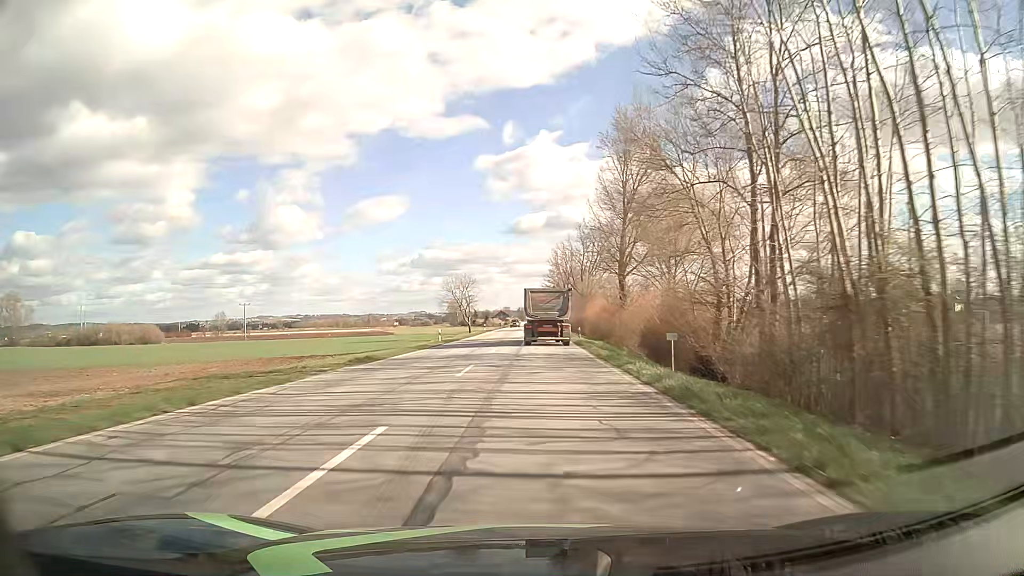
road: primary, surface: asphalt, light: Day
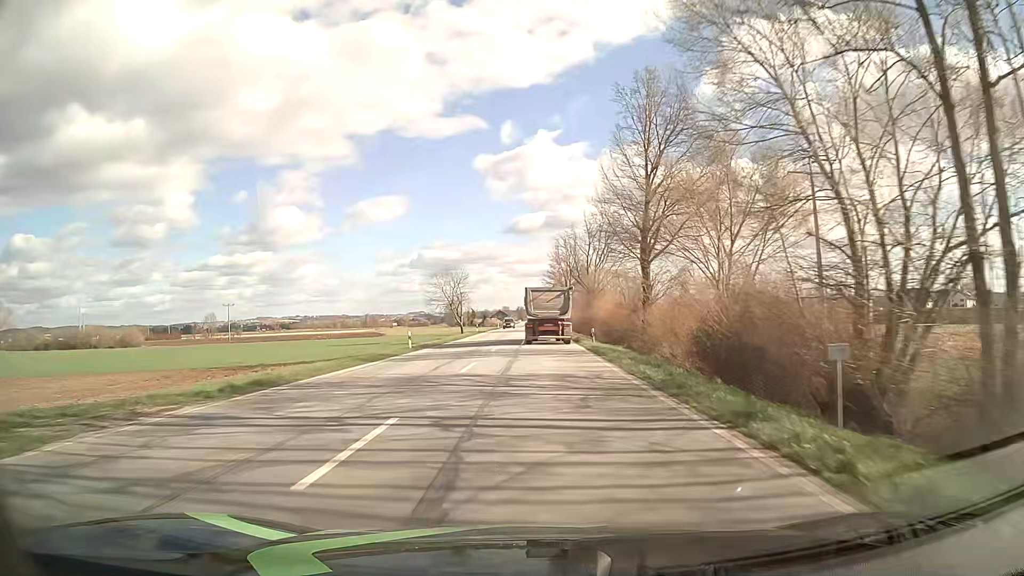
(0.0, +11.5) m; 0°
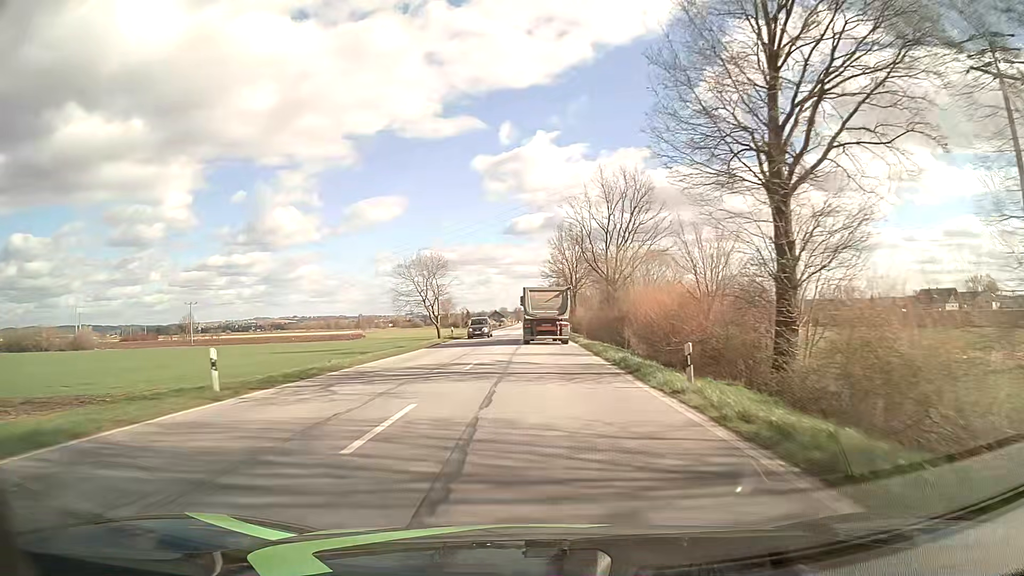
(0.0, +23.2) m; 0°
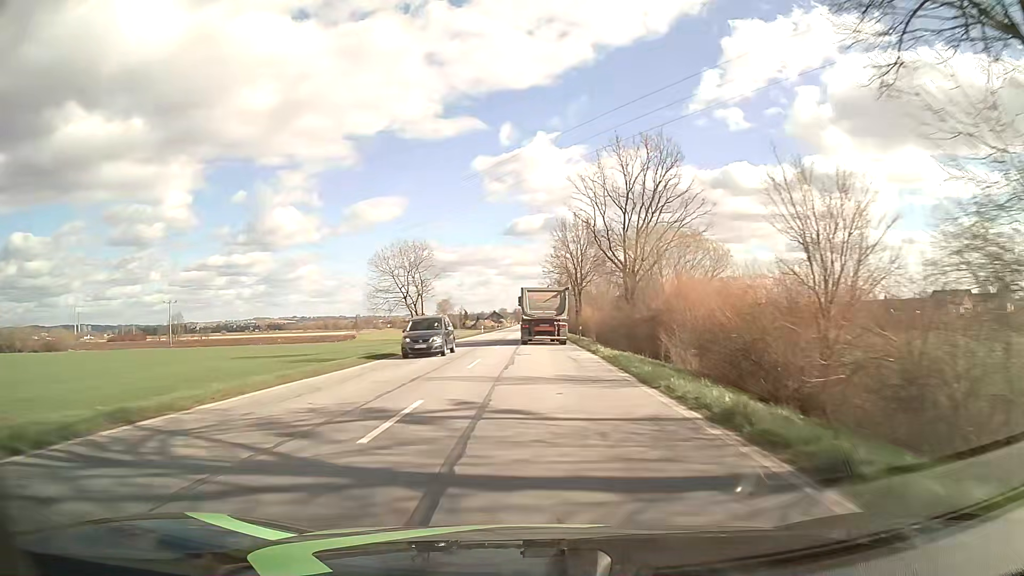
(0.0, +11.7) m; 0°
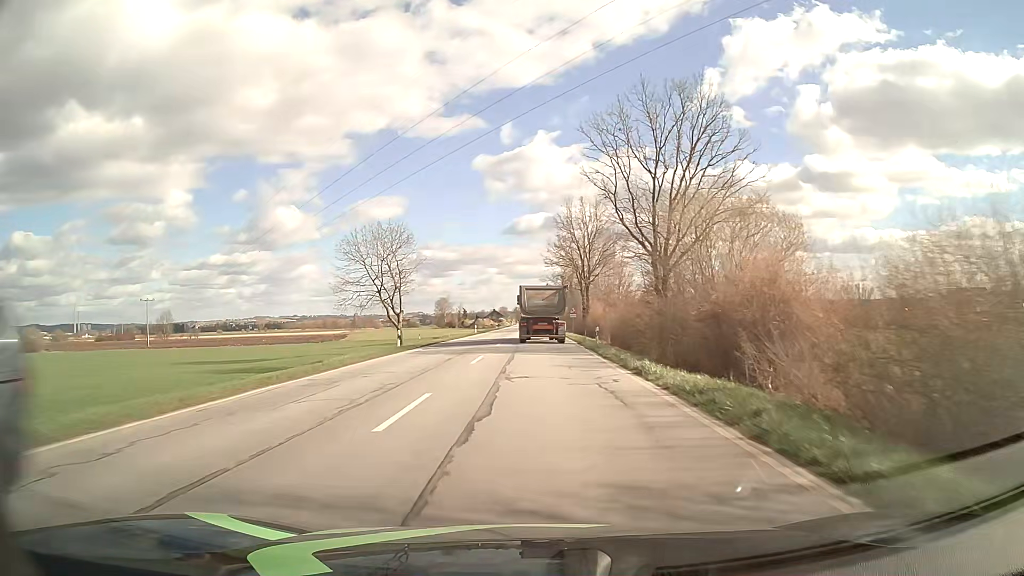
(0.0, +11.7) m; 0°
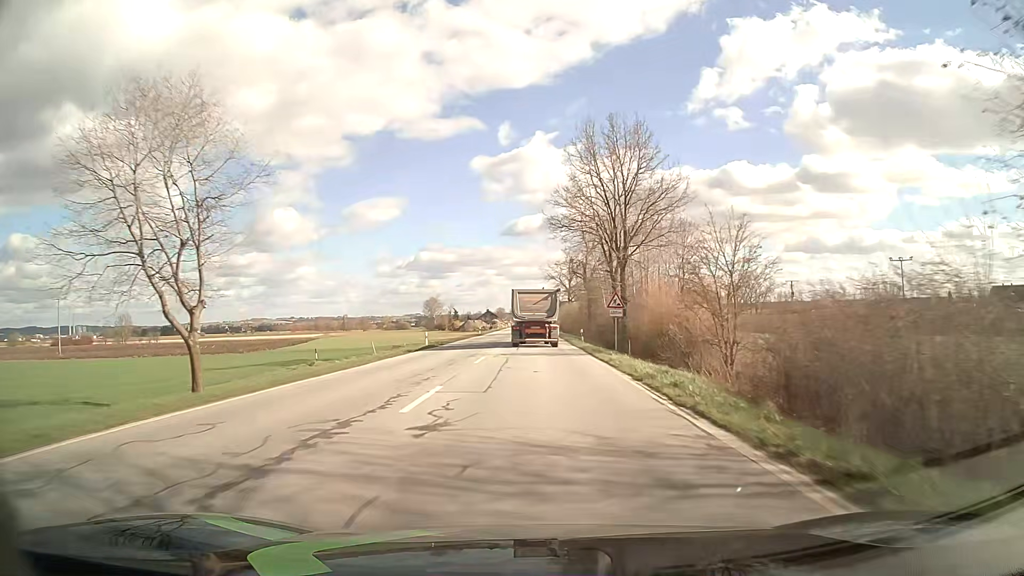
(0.0, +35.0) m; 0°
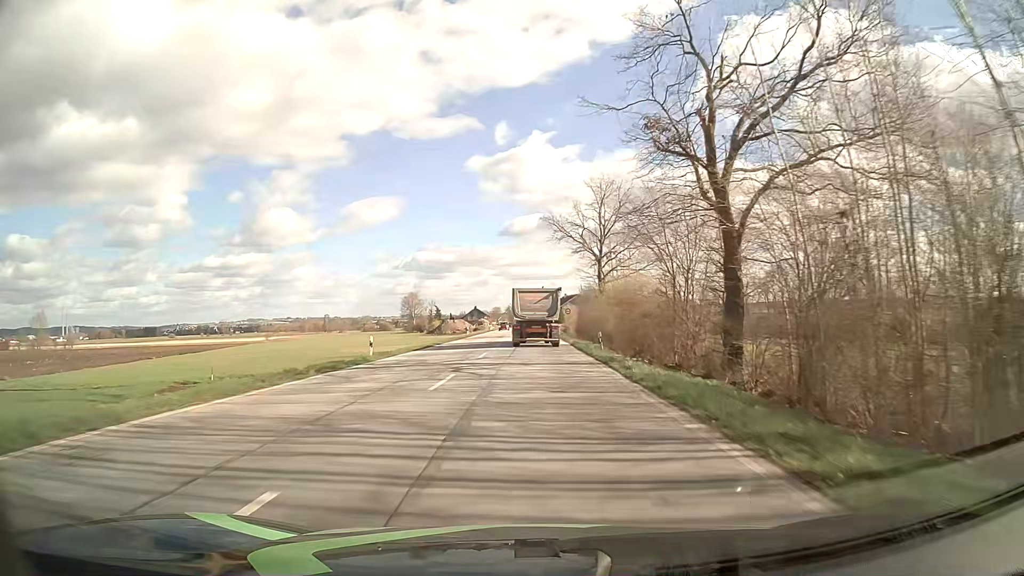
(-0.1, +58.1) m; 0°
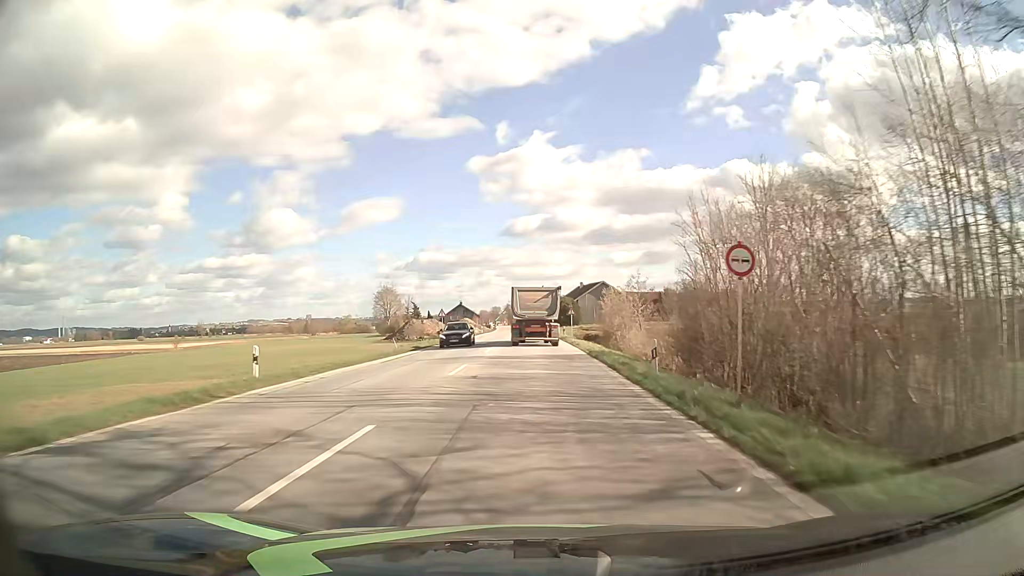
(-0.1, +58.0) m; 0°
(0, +10) (0, +20) (0, +30) (0, +40) (0, +50) (0, +60) (0, +70) (-1, +80) (-1, +90) (-1, +100) m
